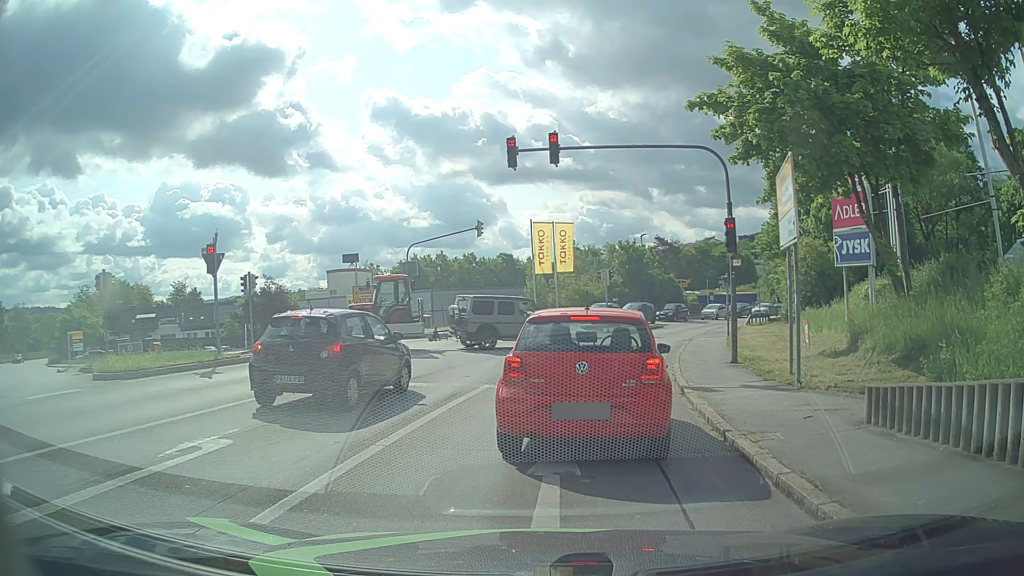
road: tertiary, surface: asphalt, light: Day
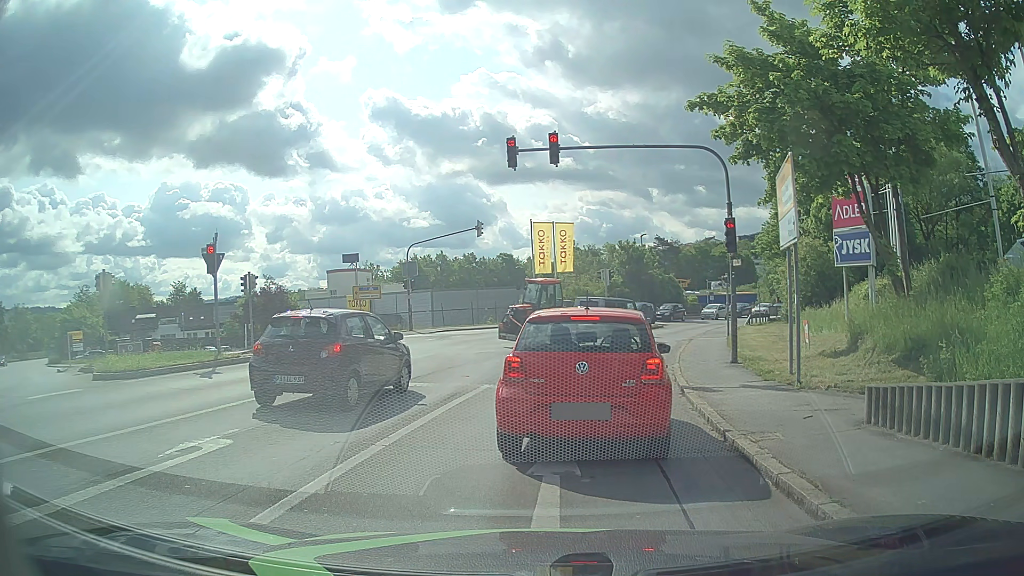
(0.0, 0.0) m; 0°
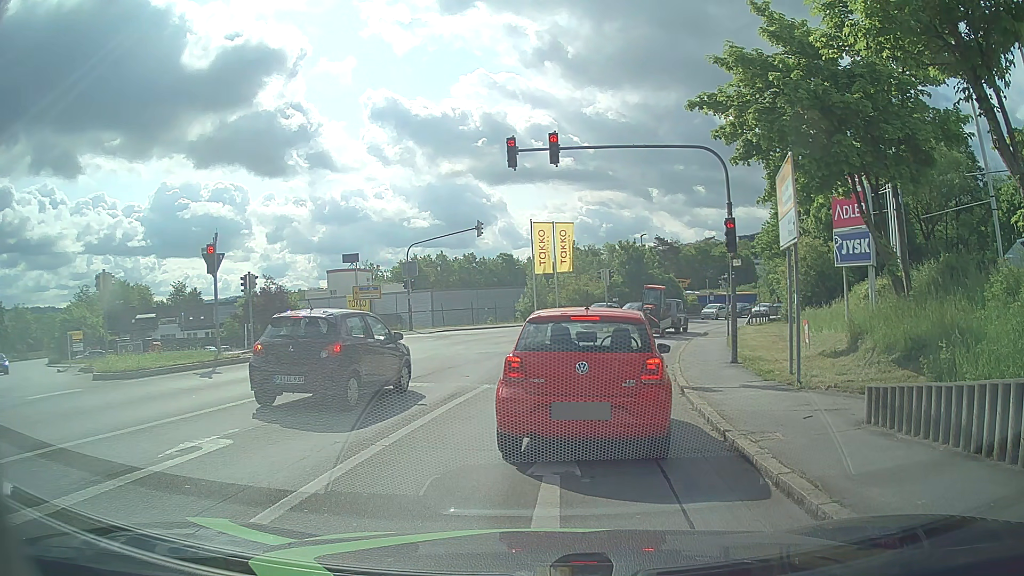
(0.0, 0.0) m; 0°
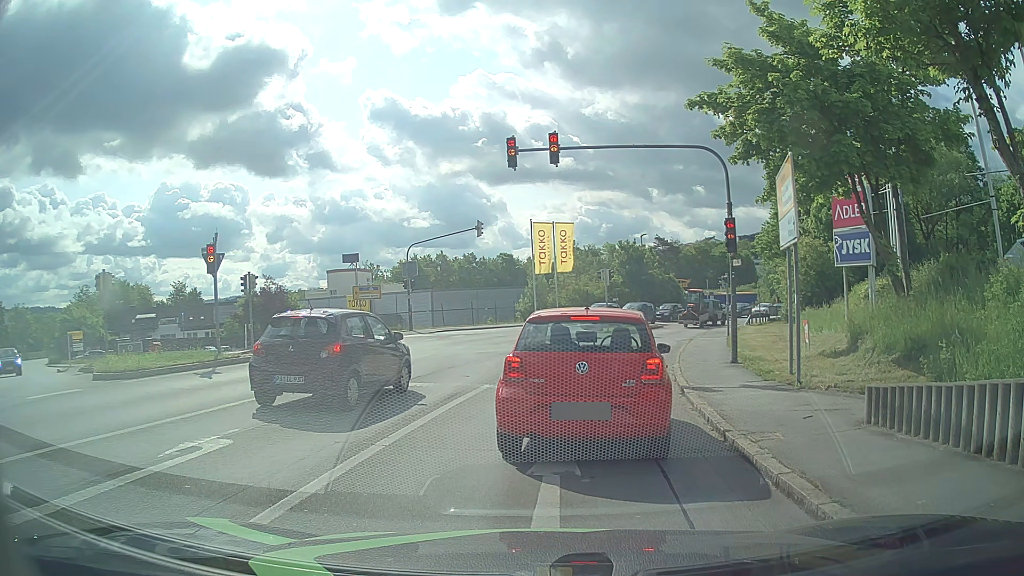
(0.0, 0.0) m; 0°
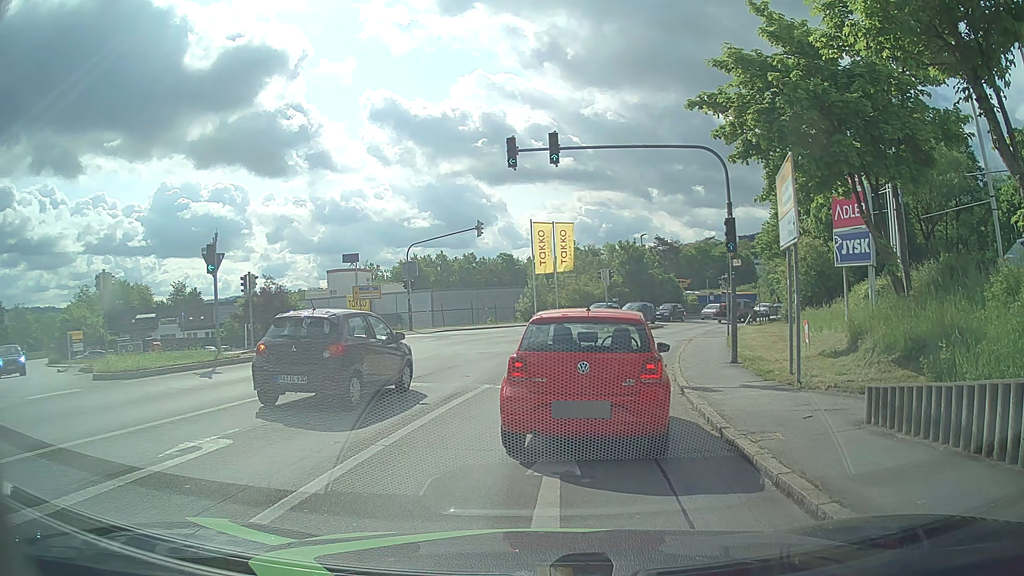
(0.0, 0.0) m; 0°
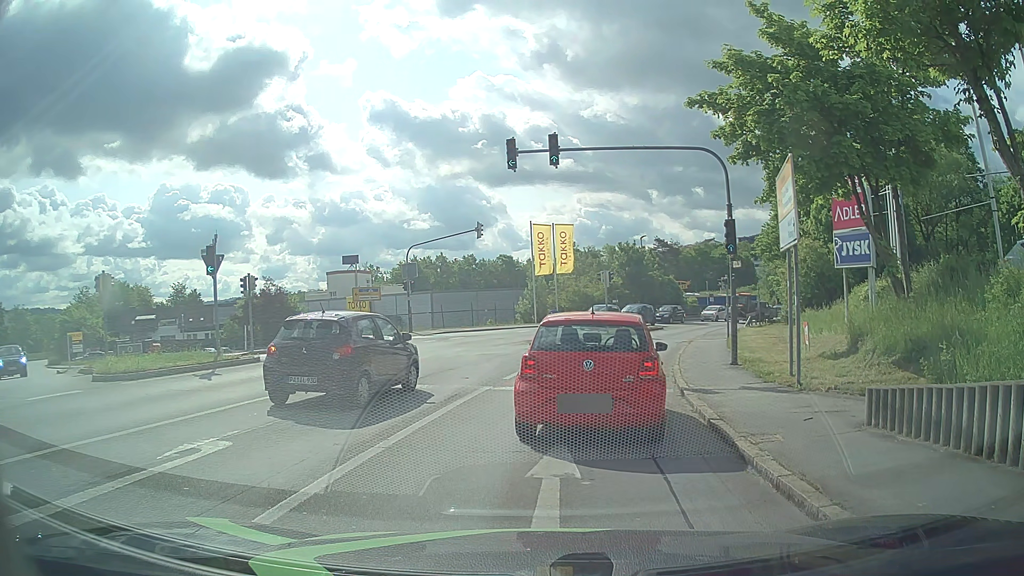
(0.0, 0.0) m; 0°
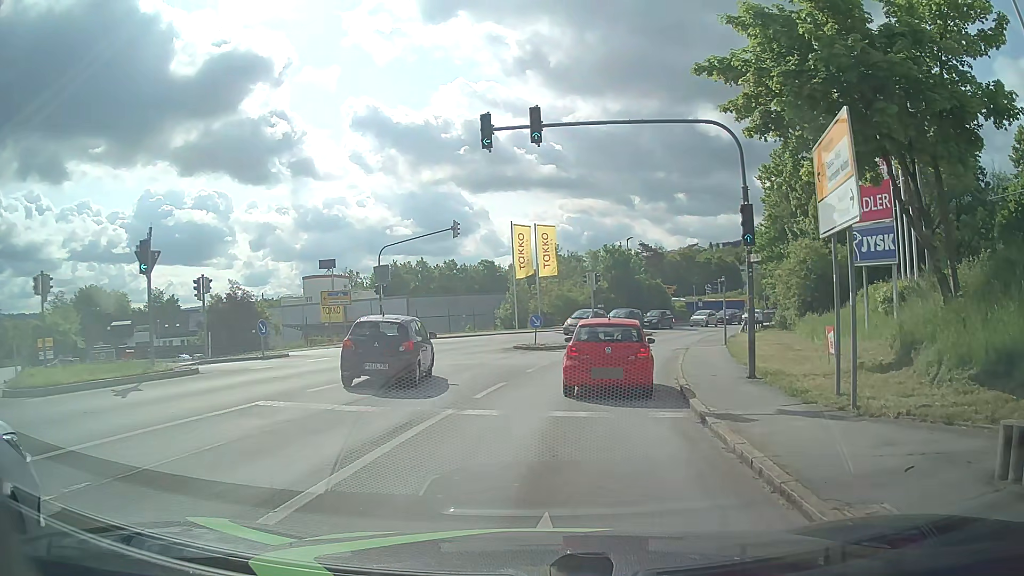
(0.0, +3.1) m; +4°
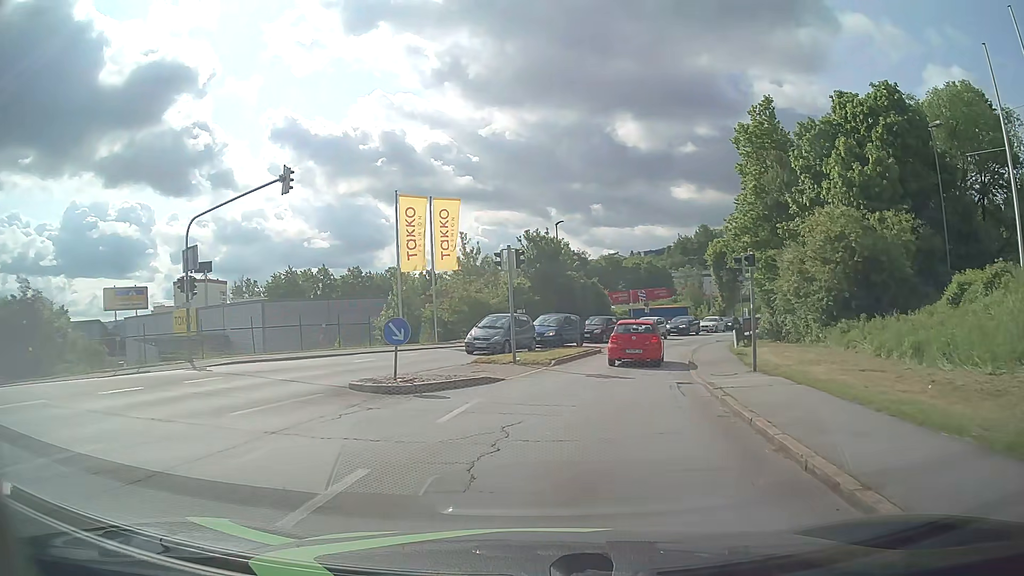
(+0.3, +15.4) m; +5°
(0, +10) (+2, +20) (+4, +30) (+8, +39) (+12, +48) (+17, +57) (+23, +65) (+28, +73) (+33, +82) (+37, +91) m
